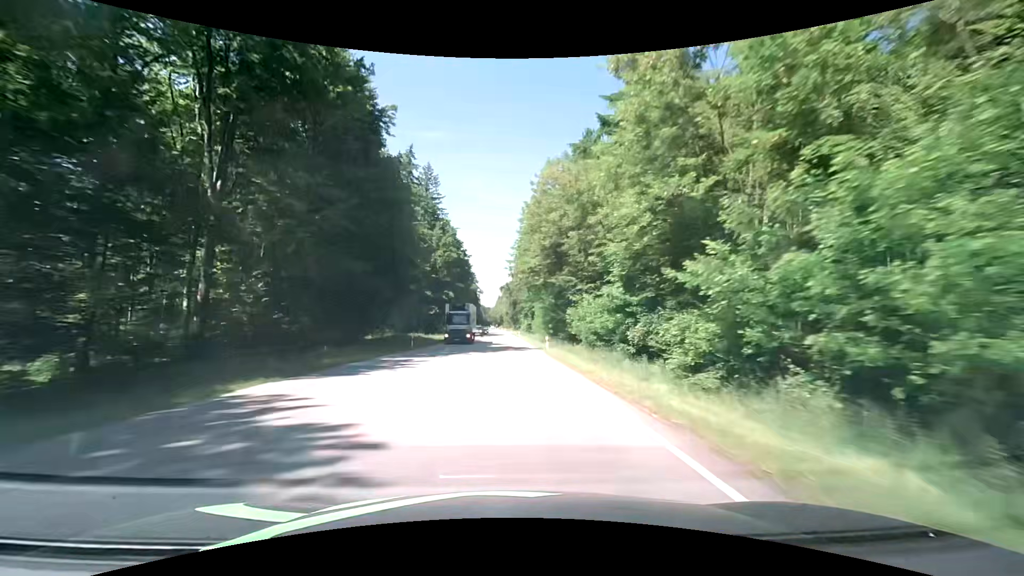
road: secondary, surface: asphalt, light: Day
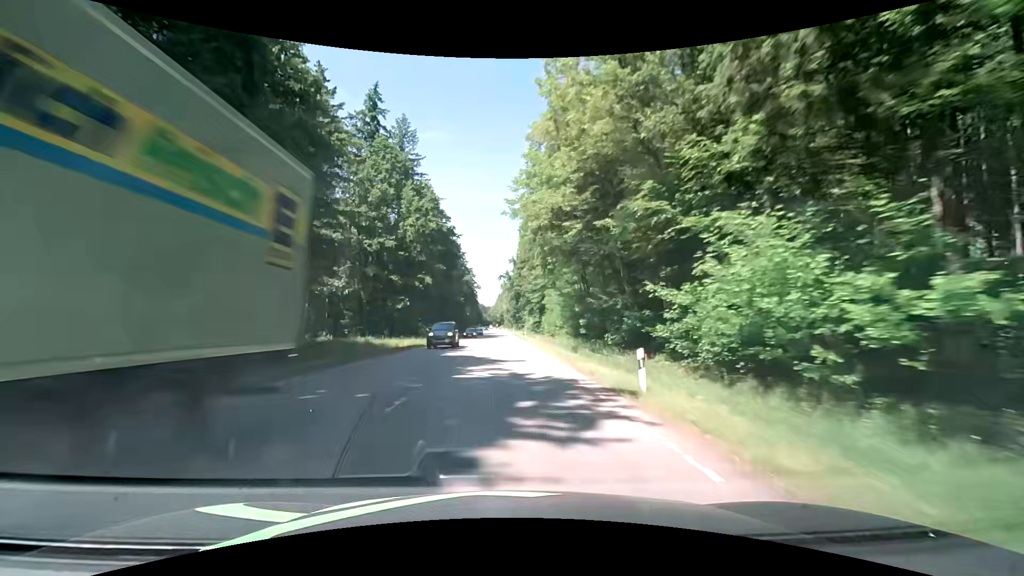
(+0.1, +26.9) m; 0°
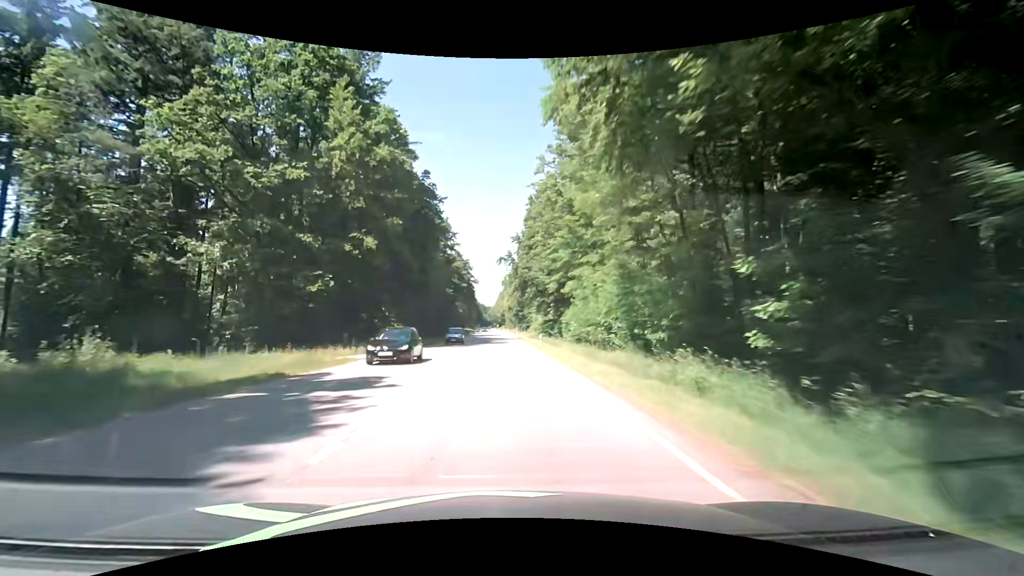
(-0.1, +27.5) m; 0°
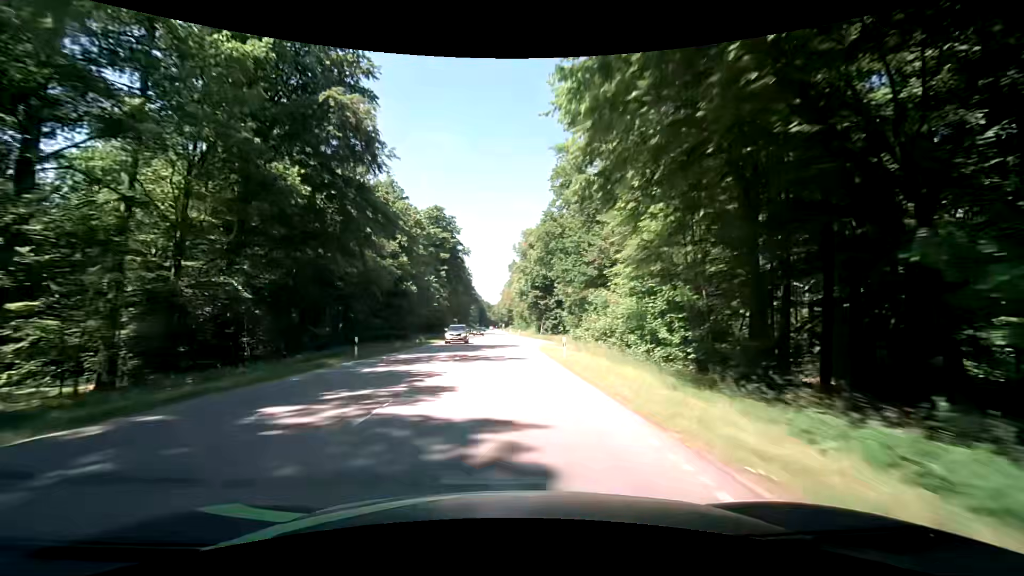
(-0.7, +70.0) m; -1°
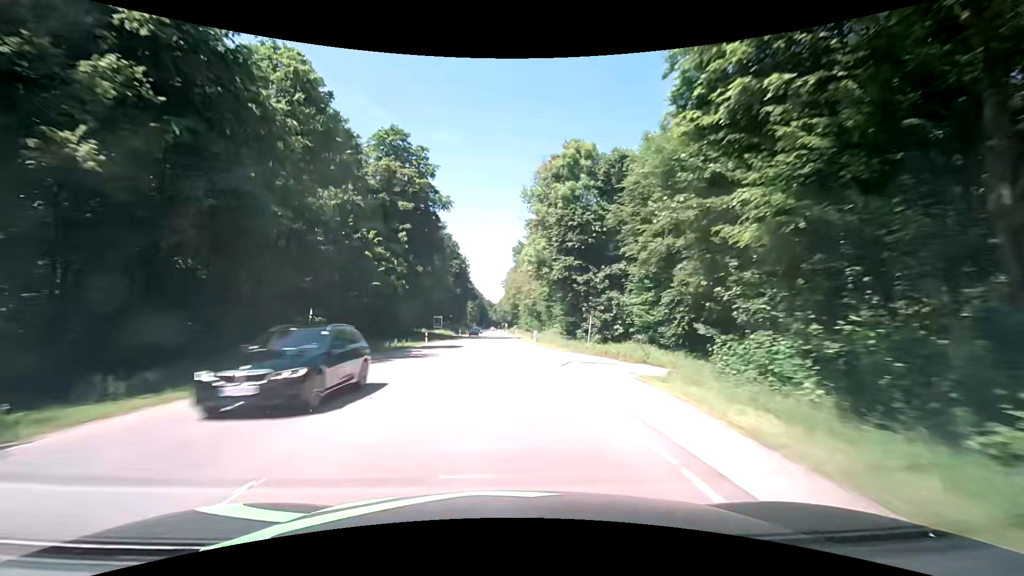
(-0.3, +42.5) m; -1°
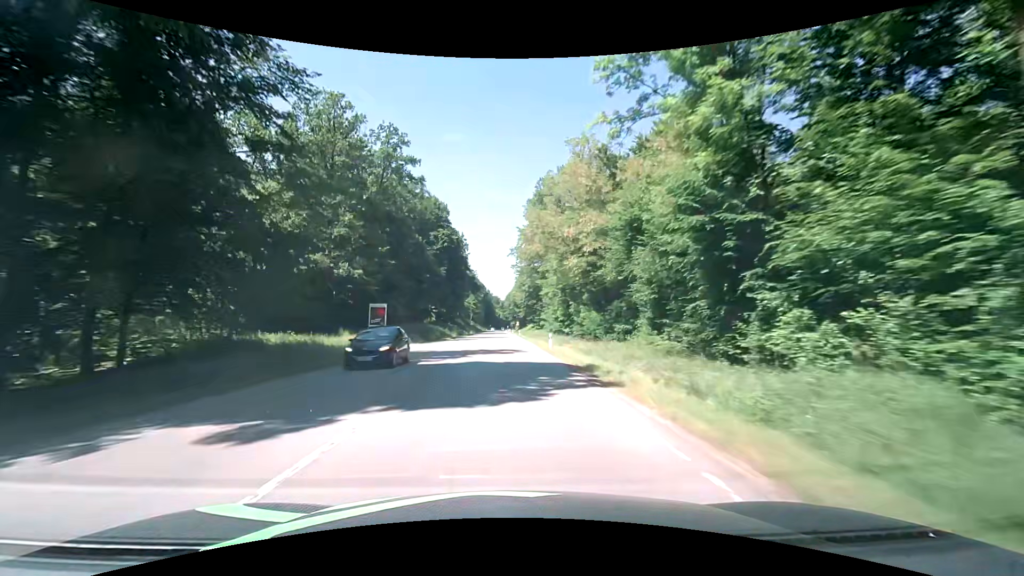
(-0.4, +57.0) m; -1°
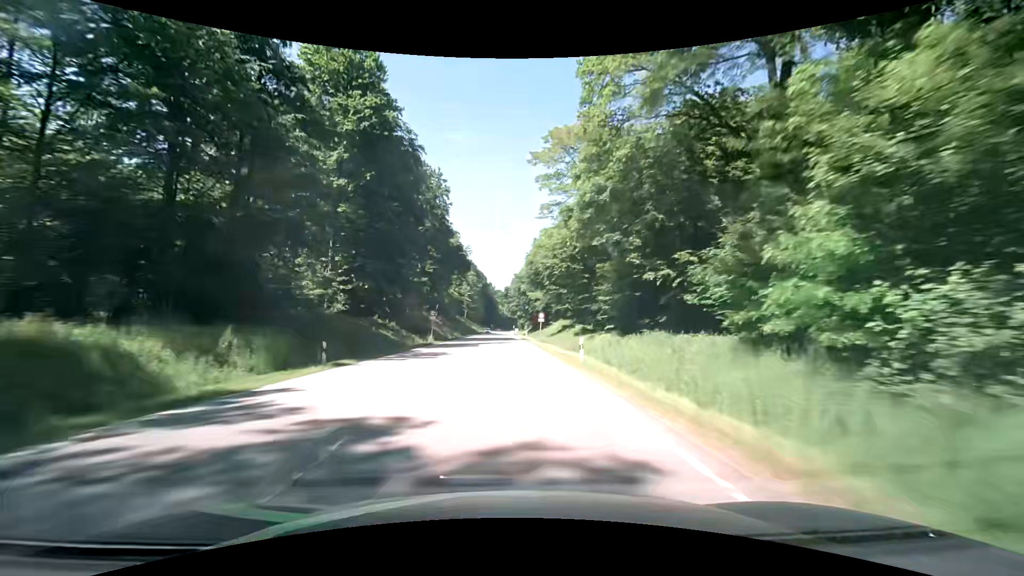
(-0.1, +71.6) m; 0°
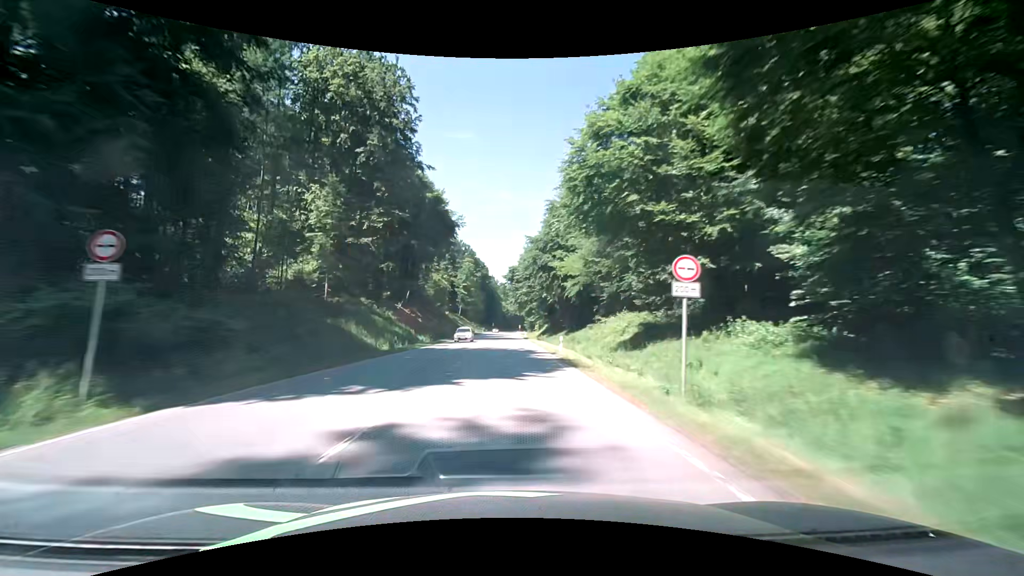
(-0.1, +43.1) m; -1°
(0, +10) (0, +20) (0, +30) (0, +40) (0, +50) (0, +60) (0, +70) (0, +80) (0, +90) (0, +100) m
